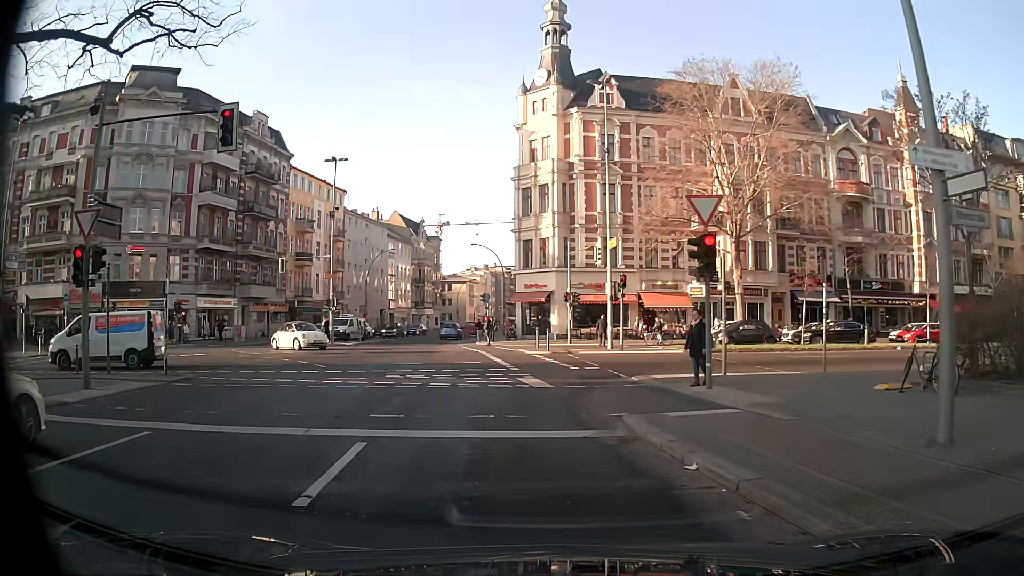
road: secondary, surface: asphalt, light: Day
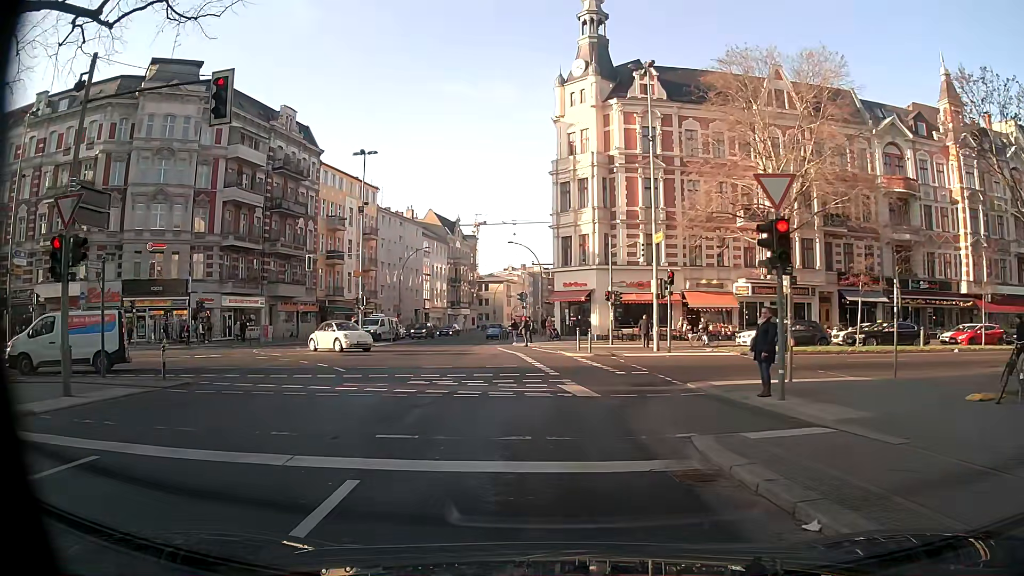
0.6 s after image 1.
(0.0, +2.0) m; -4°
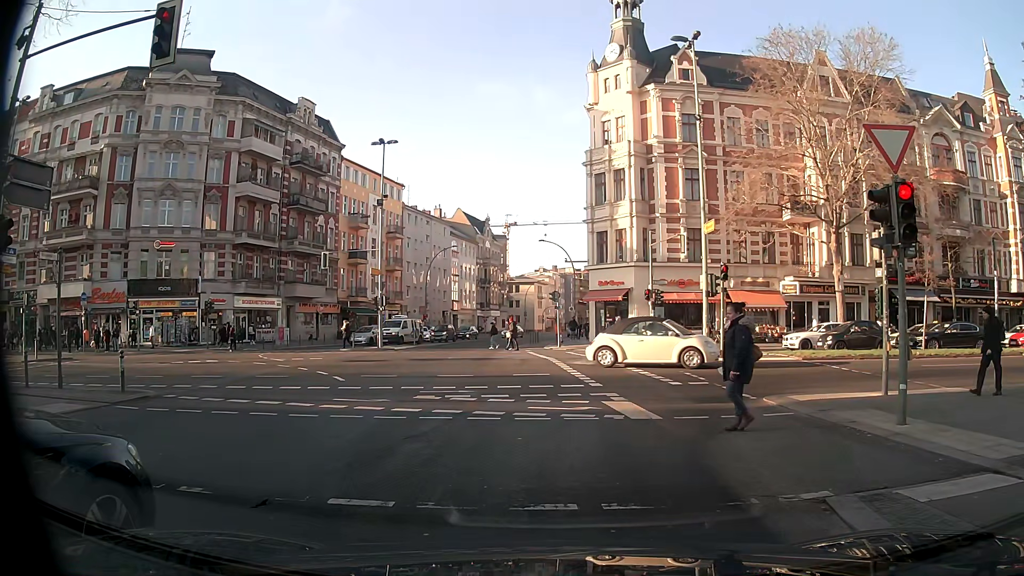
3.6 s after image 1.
(0.0, +3.1) m; -1°
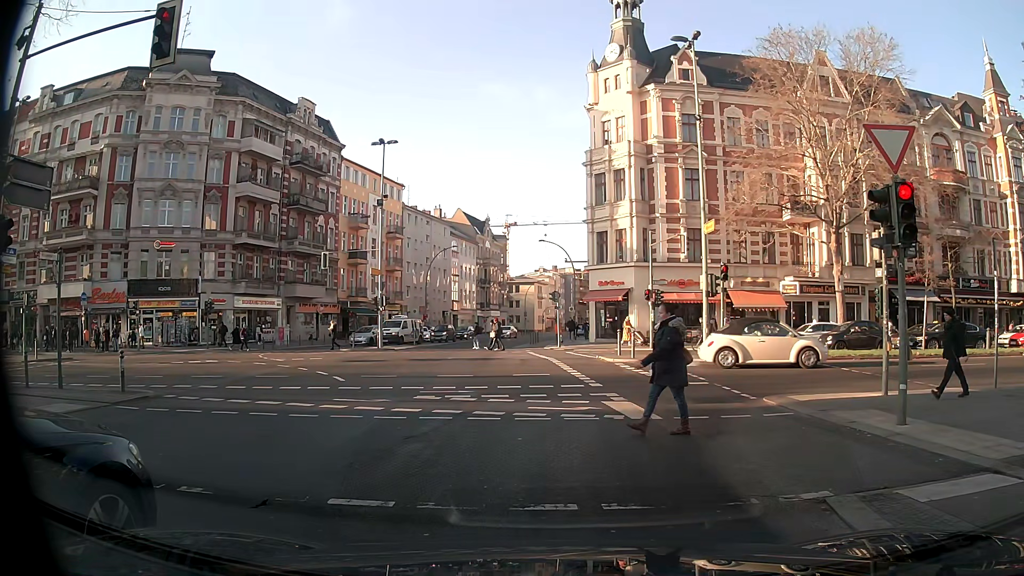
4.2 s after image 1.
(0.0, 0.0) m; 0°
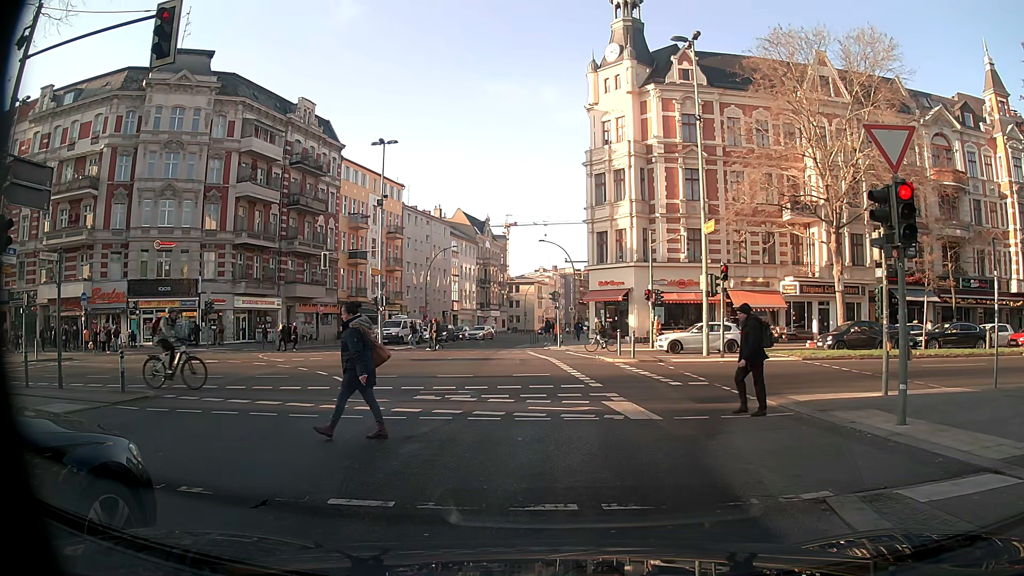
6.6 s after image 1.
(0.0, 0.0) m; 0°
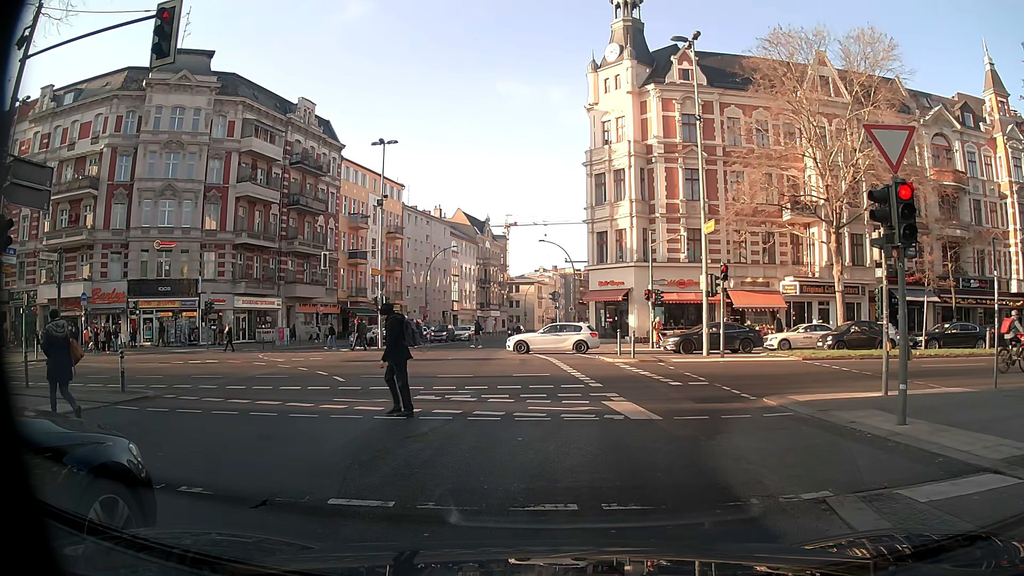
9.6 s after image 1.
(0.0, 0.0) m; 0°
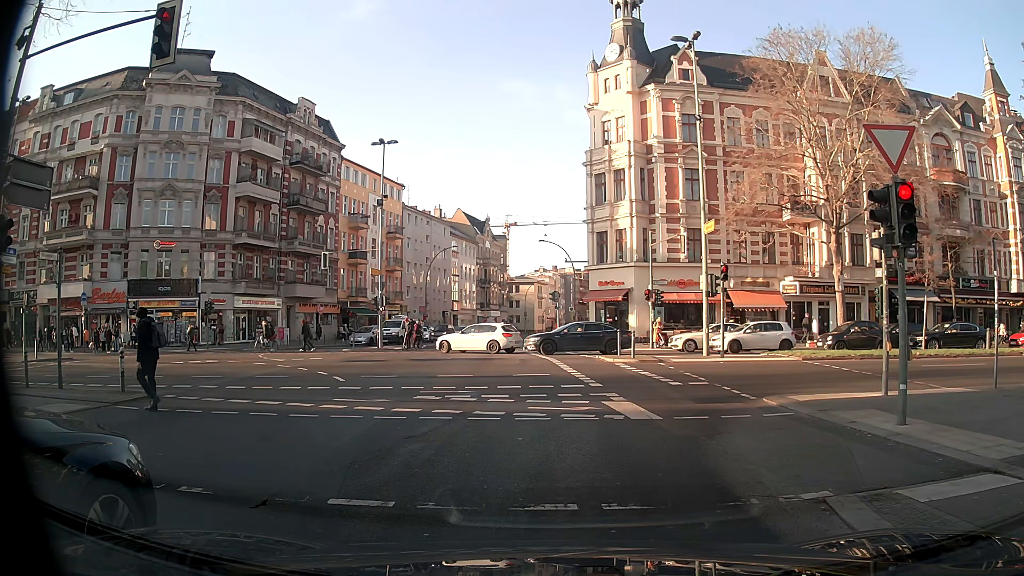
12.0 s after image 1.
(0.0, 0.0) m; 0°
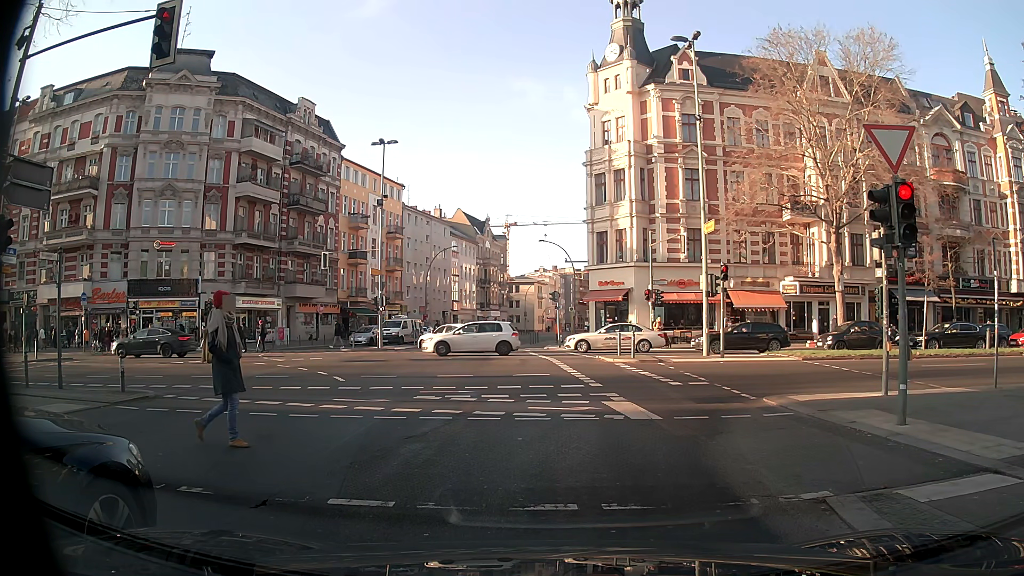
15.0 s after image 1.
(0.0, 0.0) m; 0°
